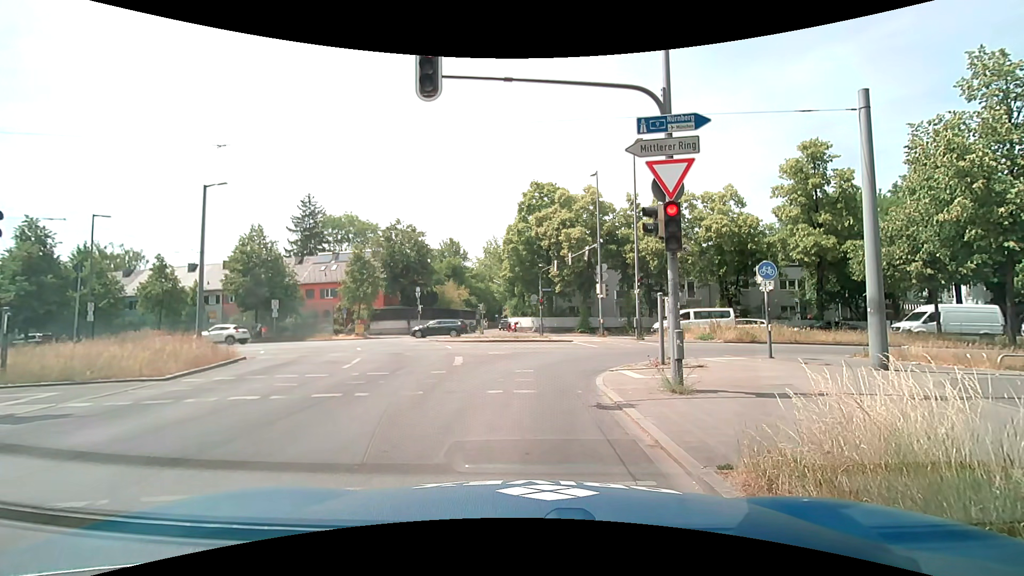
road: secondary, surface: asphalt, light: Day
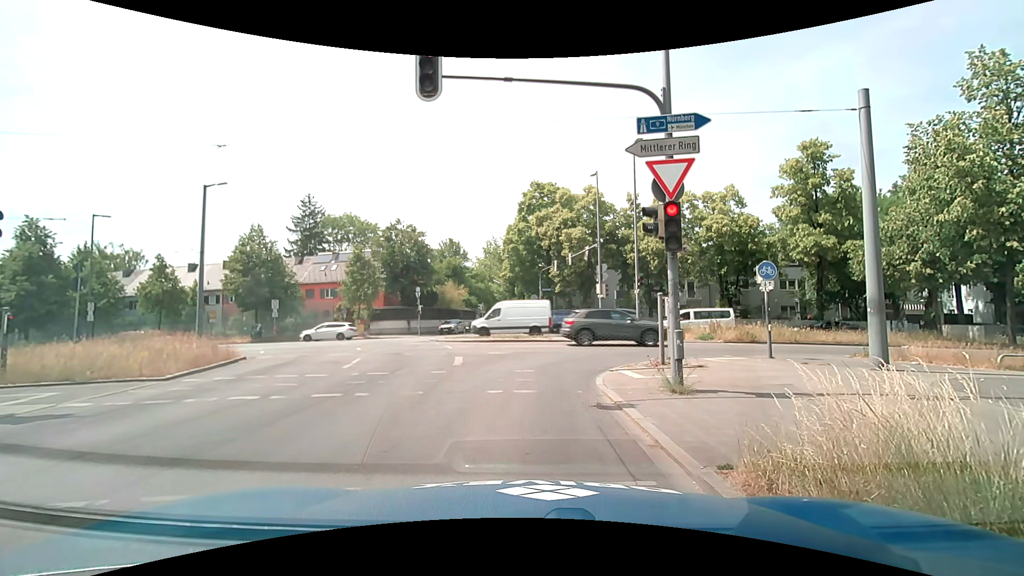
(0.0, 0.0) m; 0°
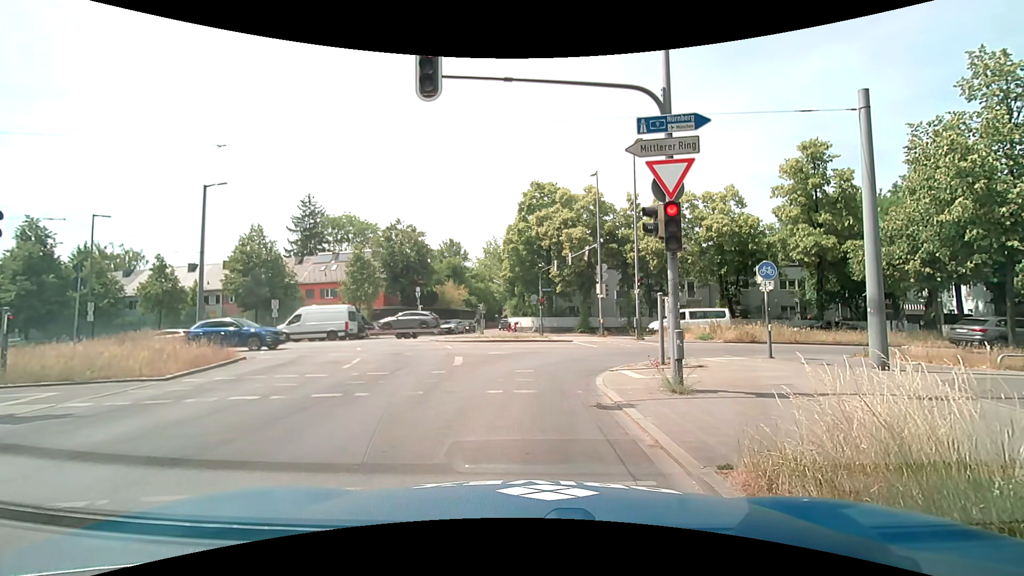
(0.0, 0.0) m; 0°
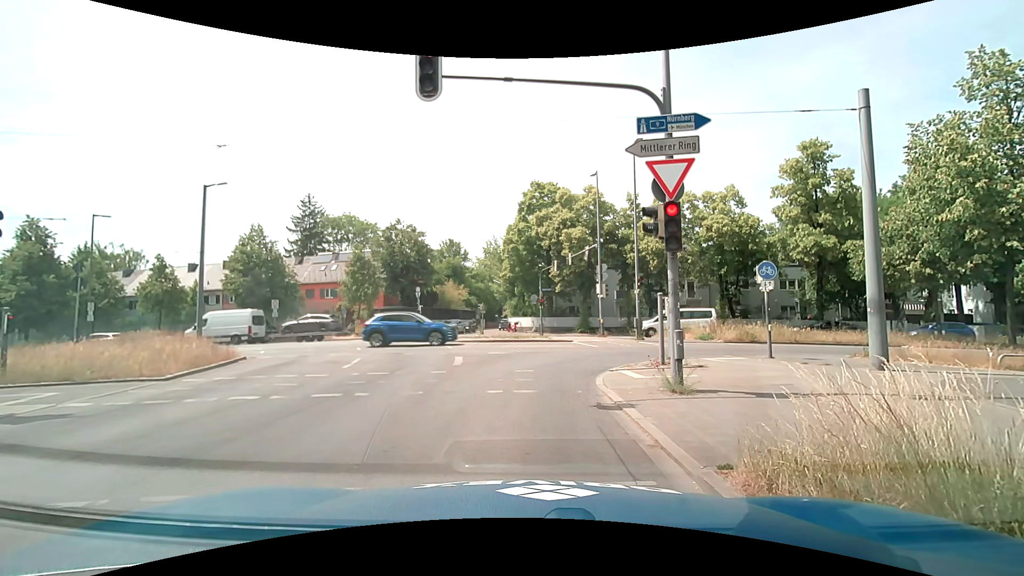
(0.0, 0.0) m; 0°
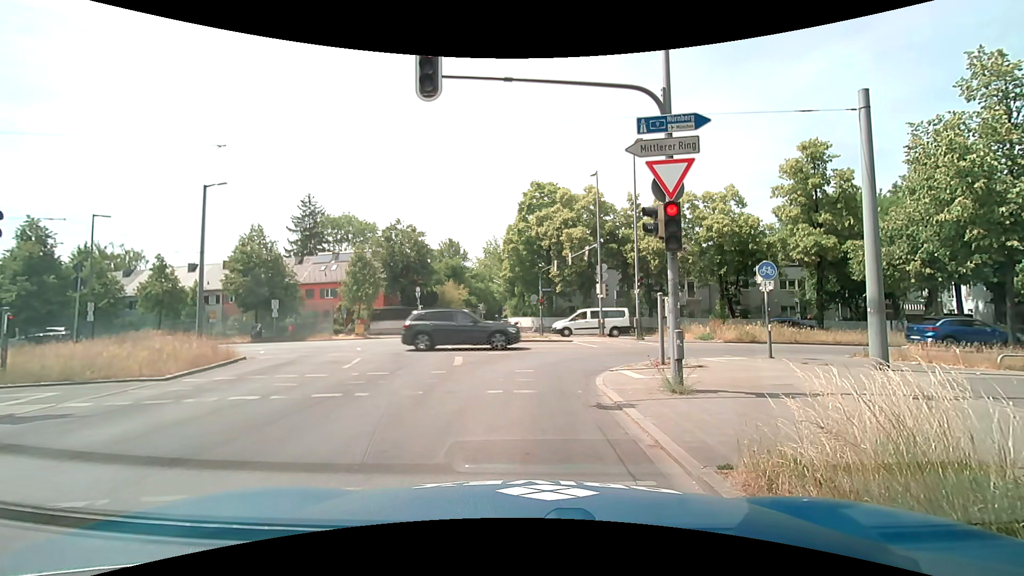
(0.0, 0.0) m; 0°
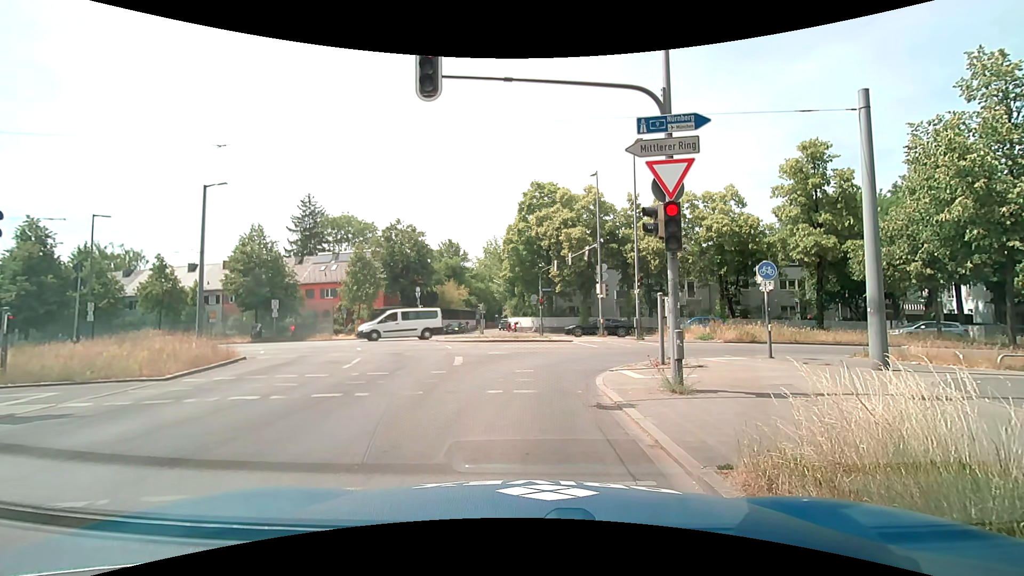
(0.0, 0.0) m; 0°
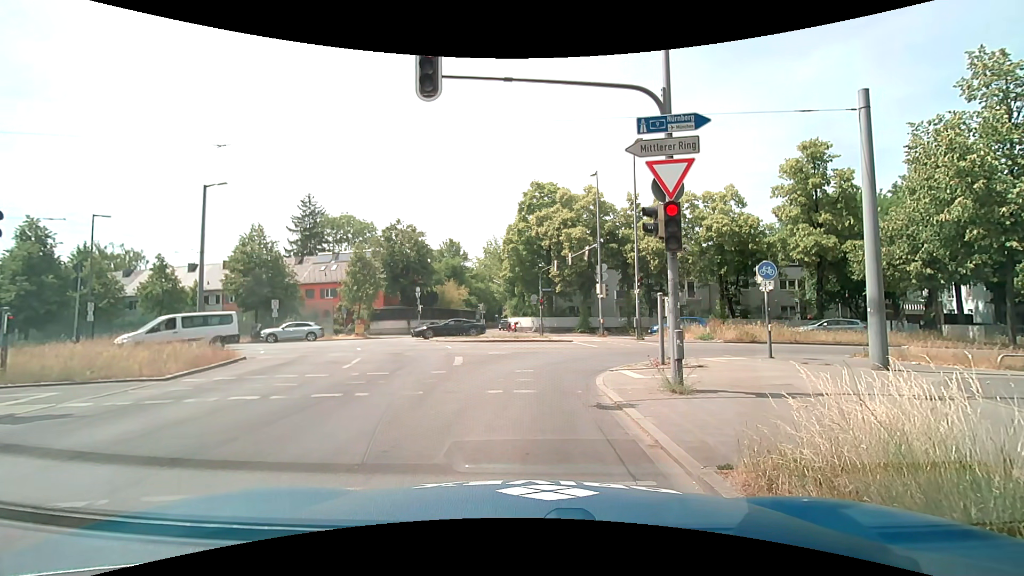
(0.0, 0.0) m; 0°
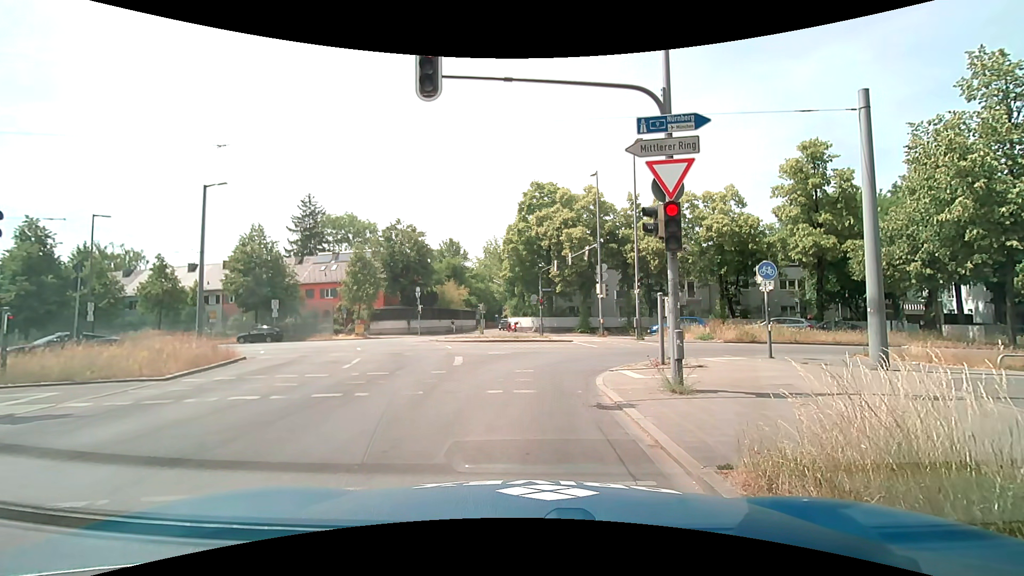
(0.0, 0.0) m; 0°
